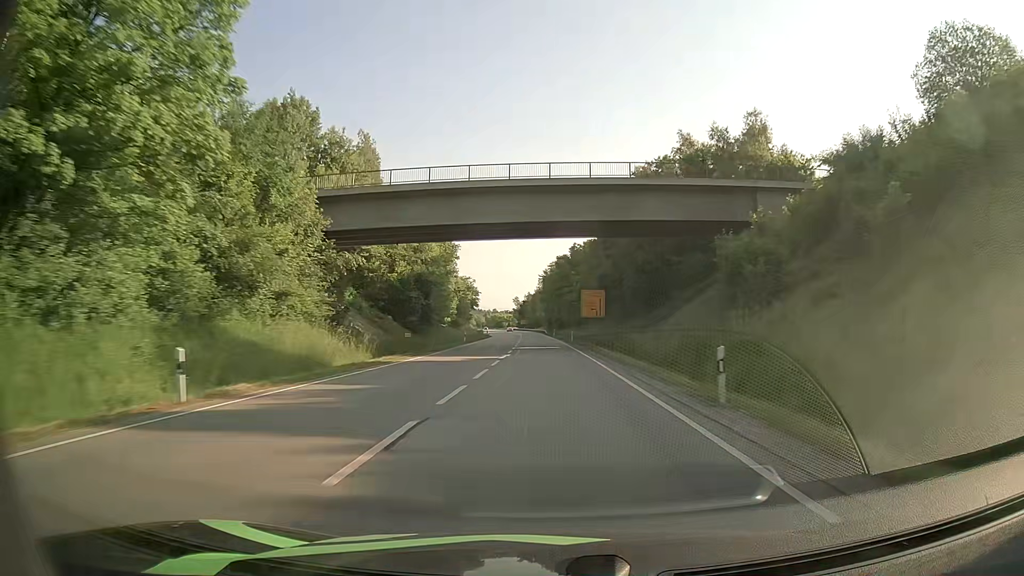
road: primary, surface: asphalt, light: Day
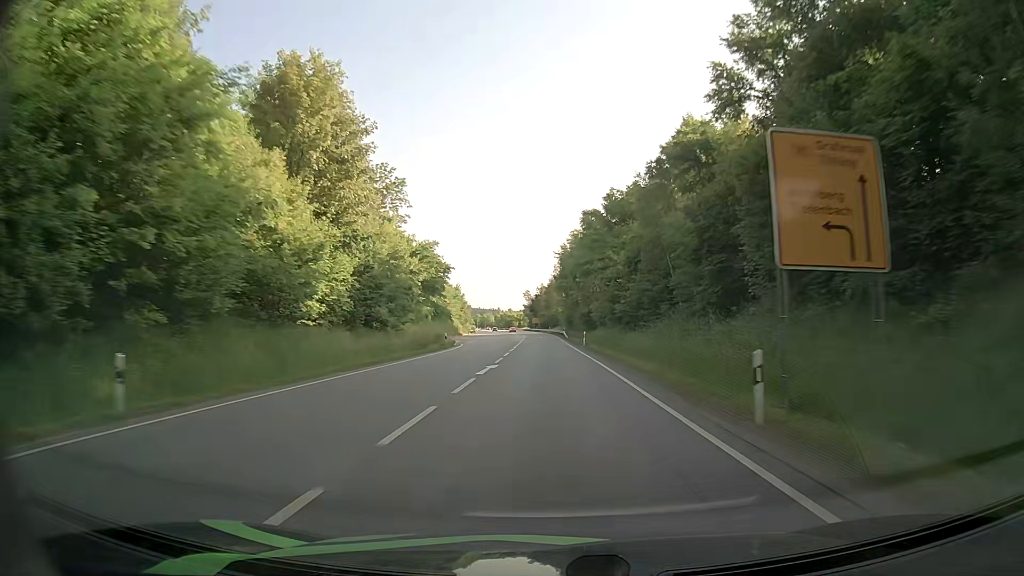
(-0.7, +52.2) m; -2°
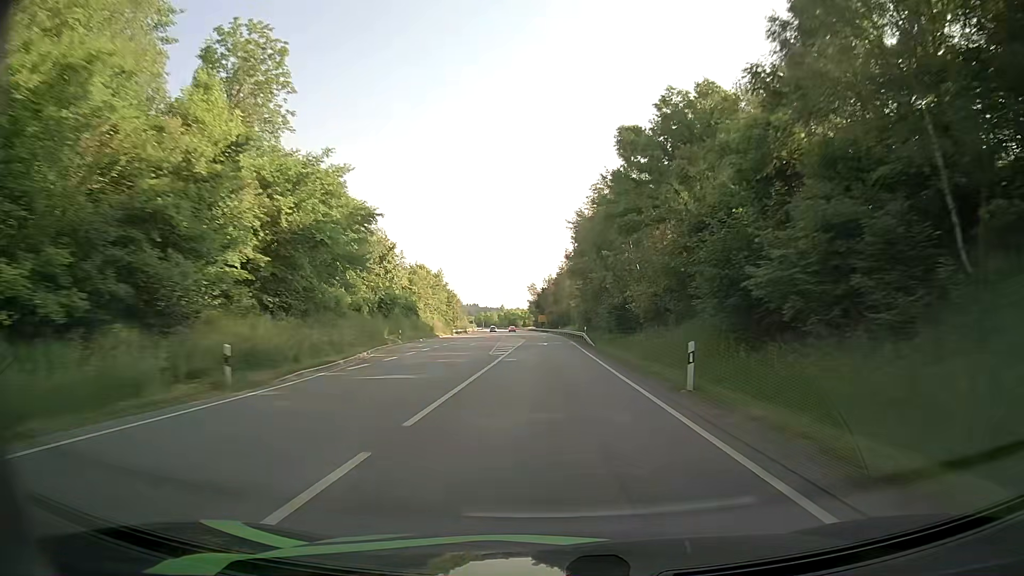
(-0.2, +34.8) m; 0°
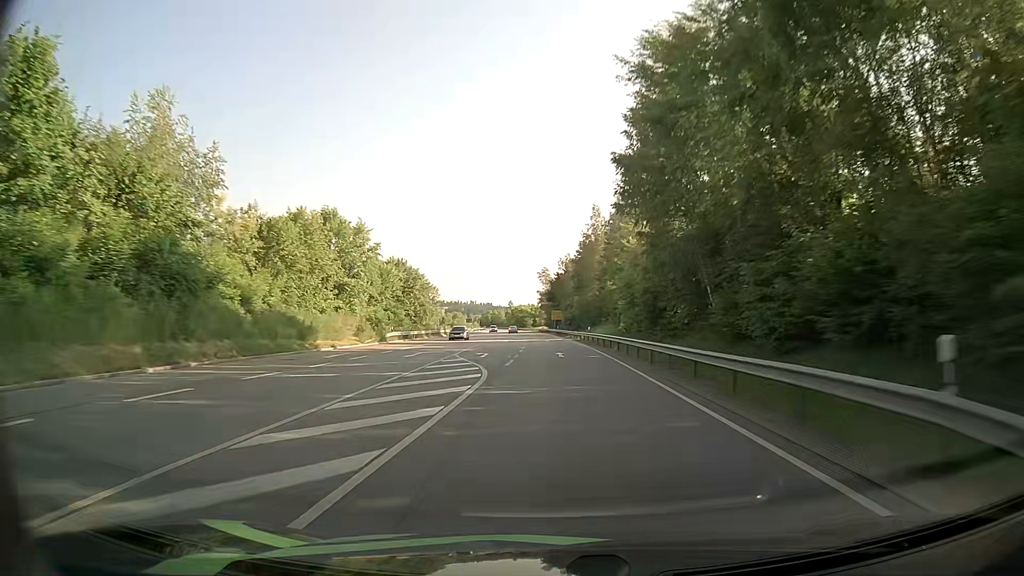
(-0.6, +52.2) m; -1°
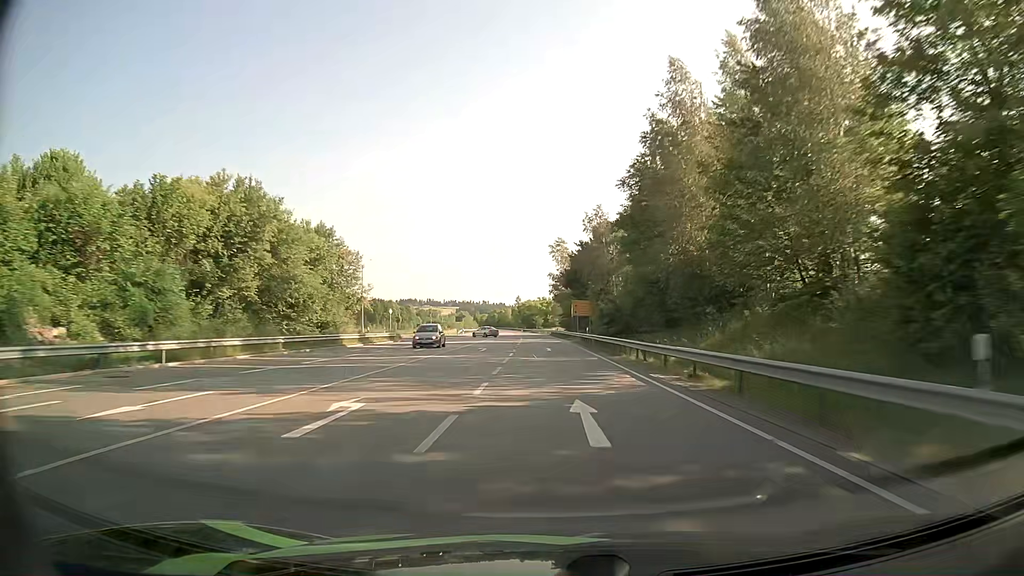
(-0.7, +52.2) m; -2°
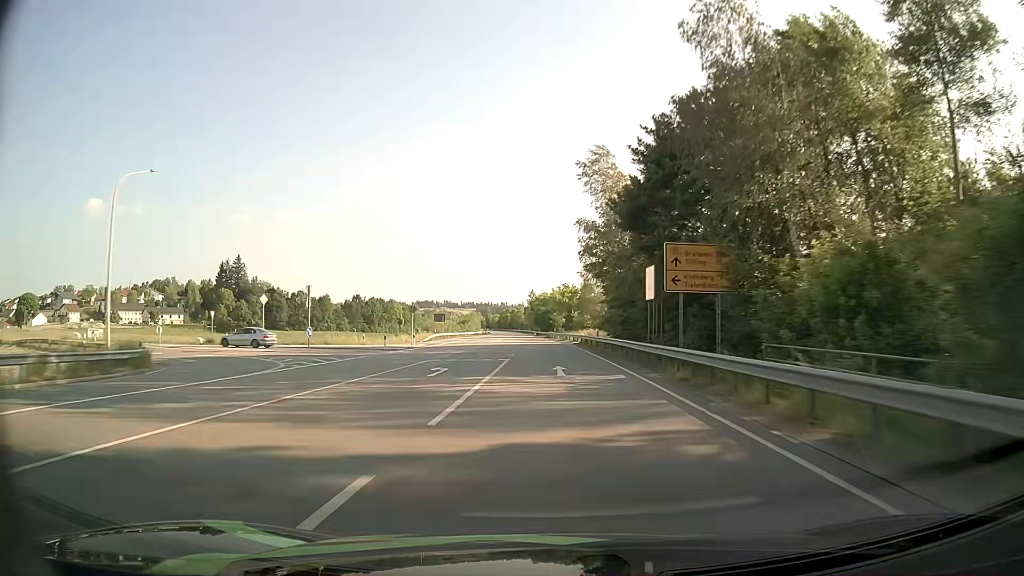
(-0.6, +52.2) m; -1°
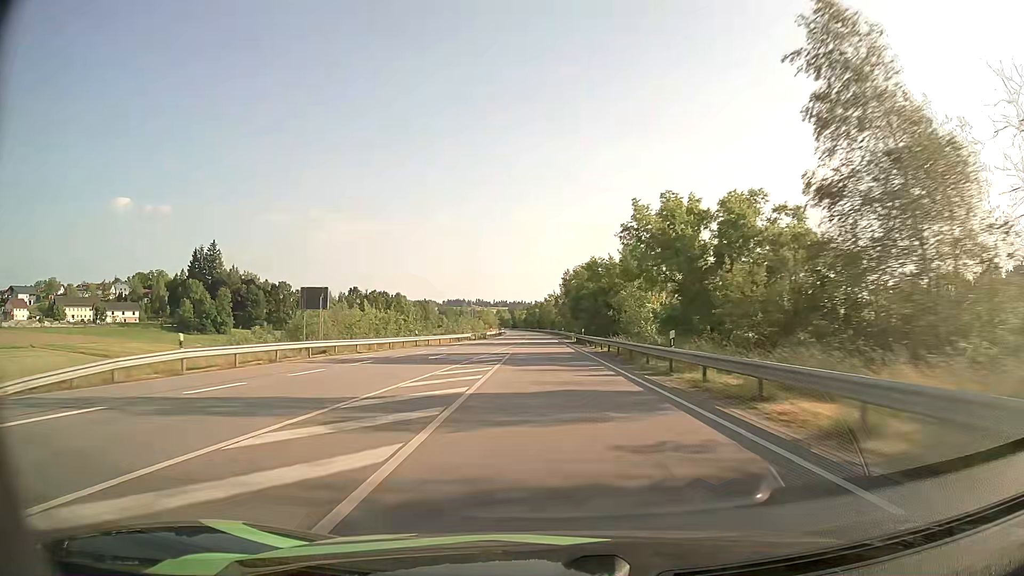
(-1.9, +69.6) m; -3°
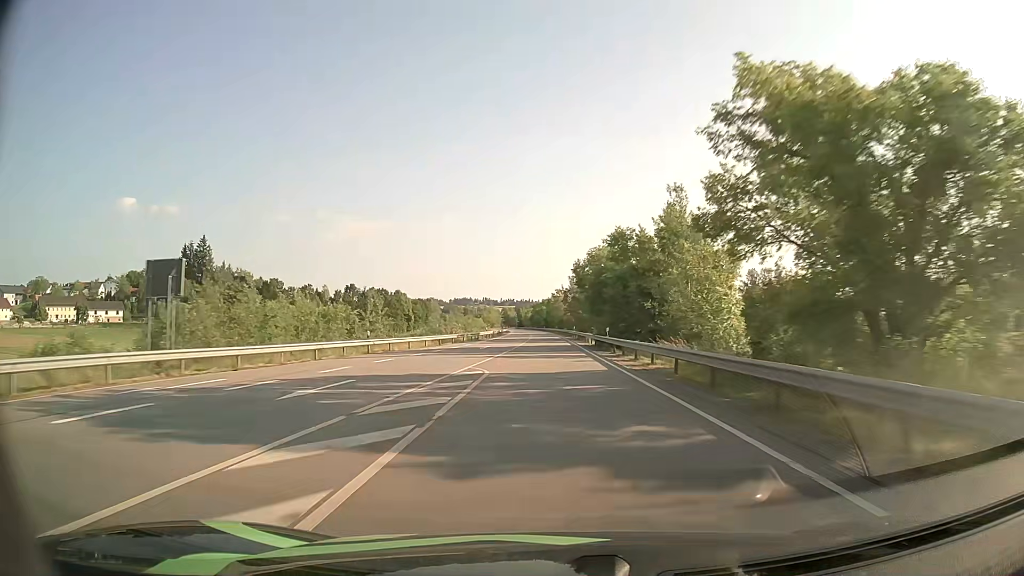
(-0.1, +17.4) m; -1°
(0, +10) (0, +20) (0, +30) (0, +40) (0, +50) (-1, +60) (-1, +70) (-1, +80) (-1, +90) (-2, +100) m
